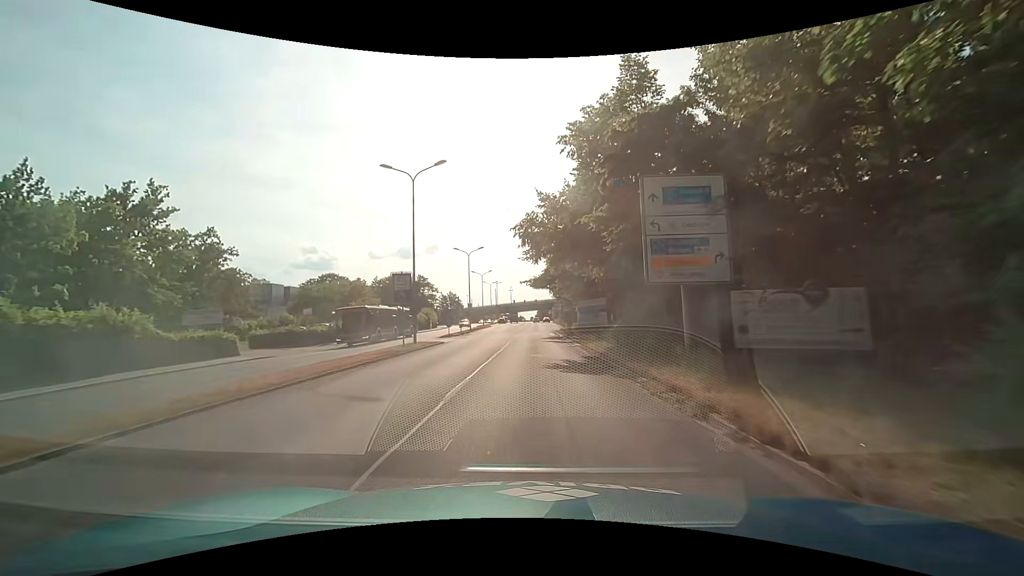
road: primary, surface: asphalt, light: Day
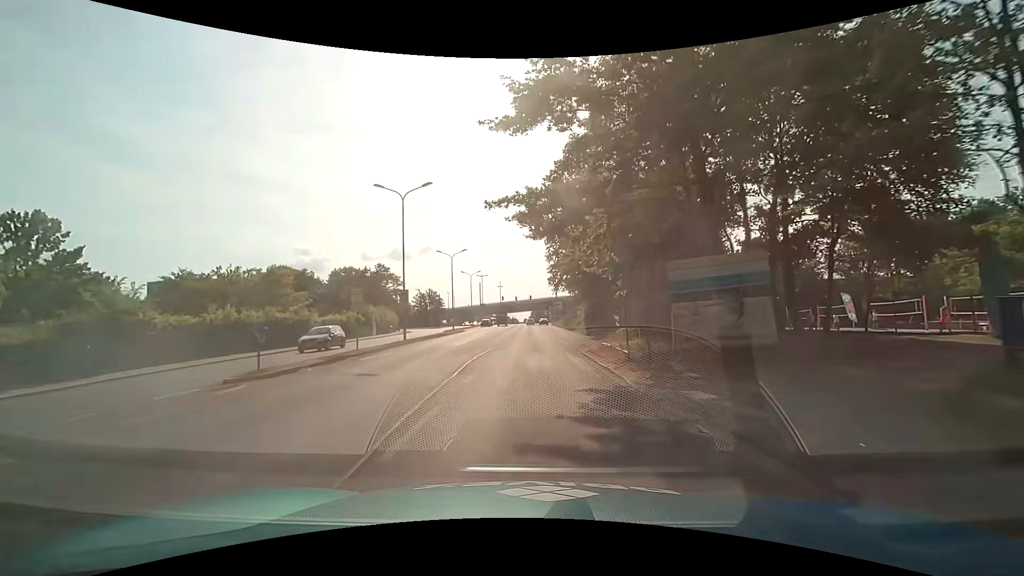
(+0.1, +30.4) m; 0°
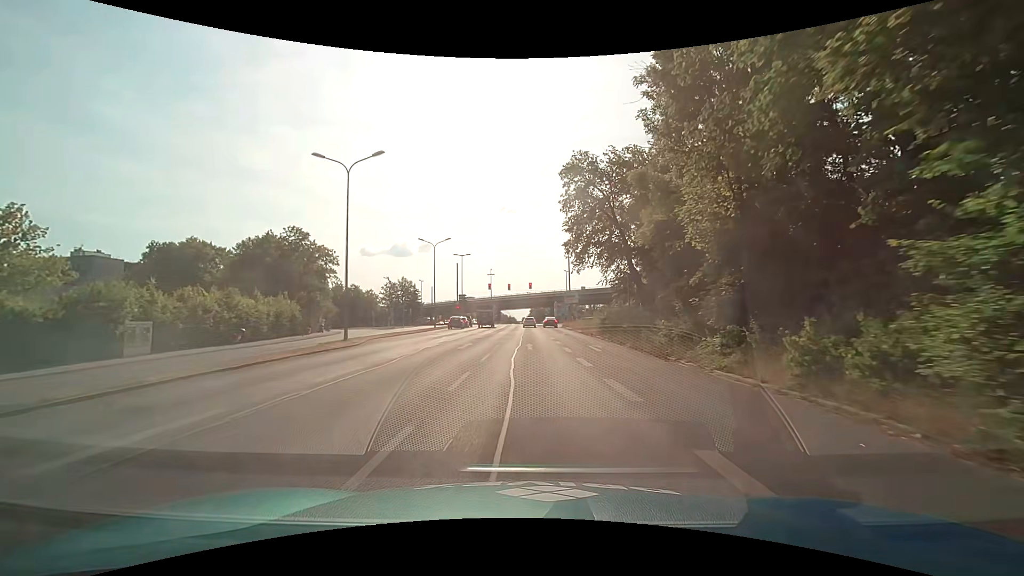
(+0.1, +37.7) m; 0°
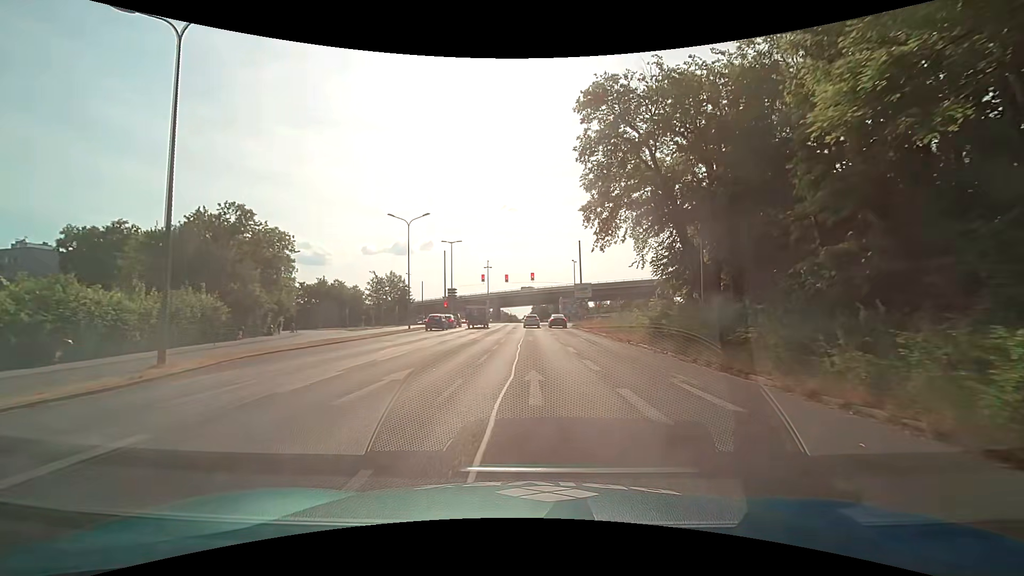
(0.0, +13.5) m; 0°
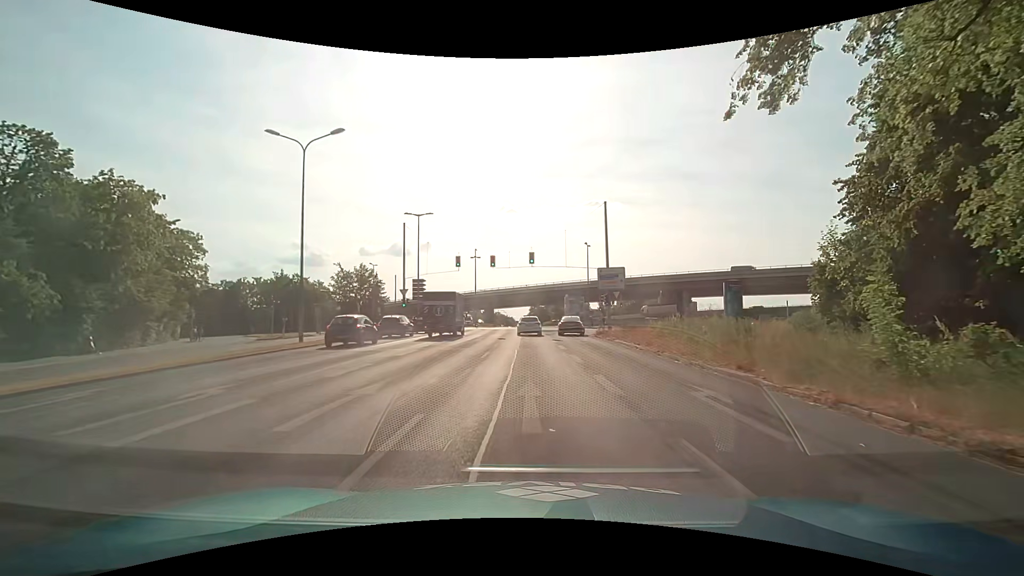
(-0.1, +21.3) m; -1°
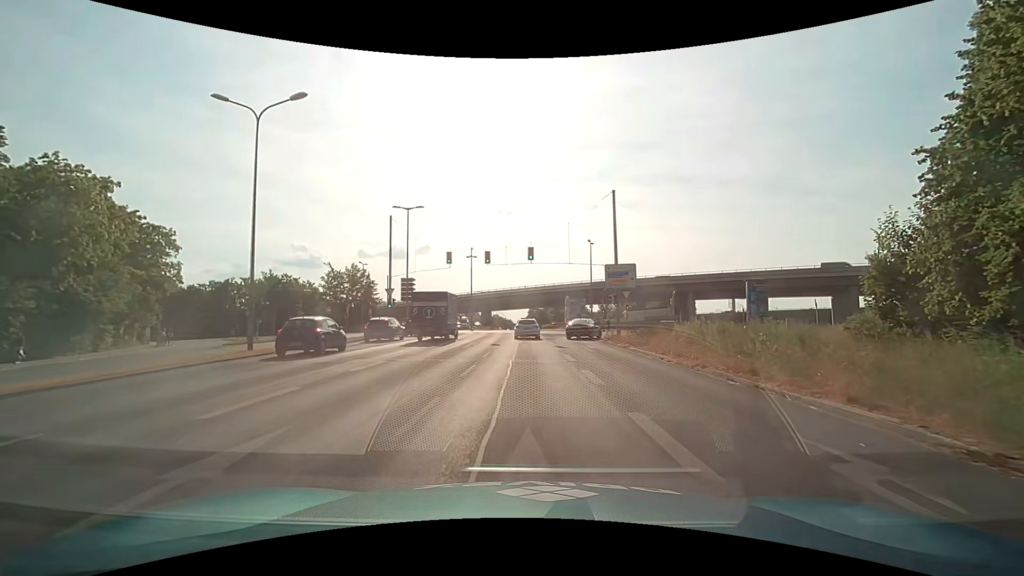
(+0.1, +4.3) m; +1°
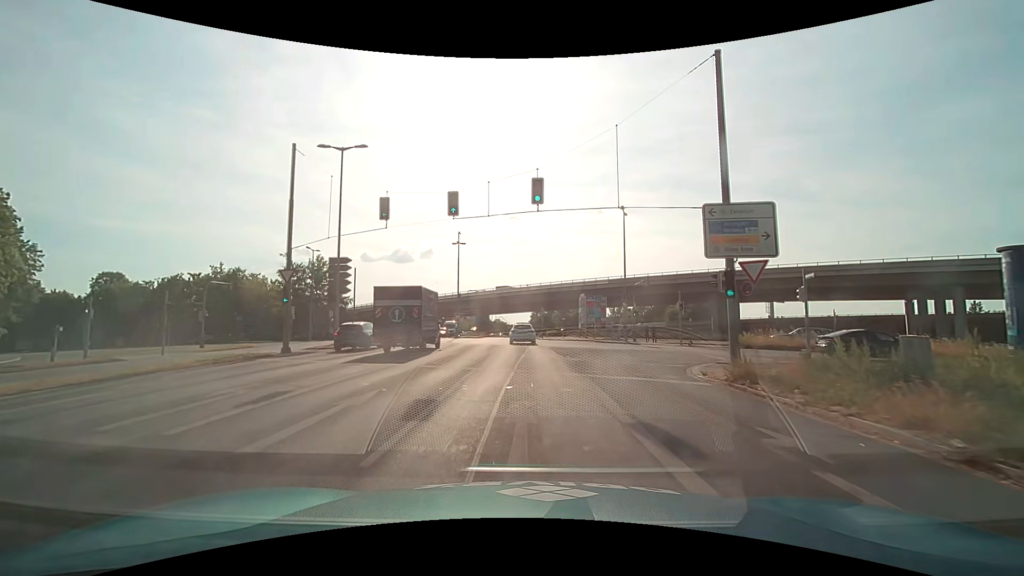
(-0.1, +19.0) m; 0°
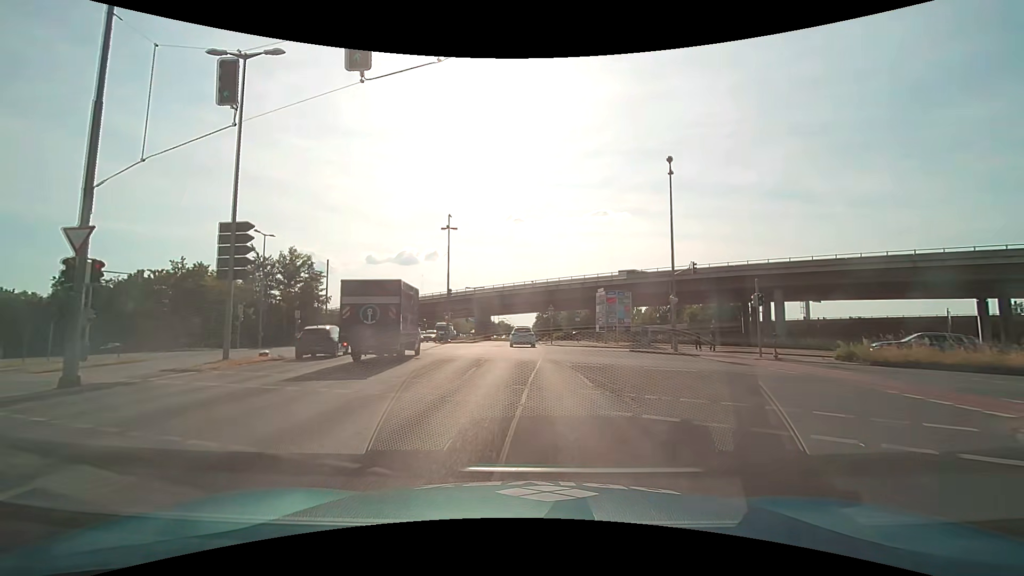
(-0.1, +11.9) m; -1°
(0, +10) (0, +20) (0, +30) (0, +40) (0, +50) (0, +60) (0, +70) (0, +80) (-1, +90) (-1, +100) m
